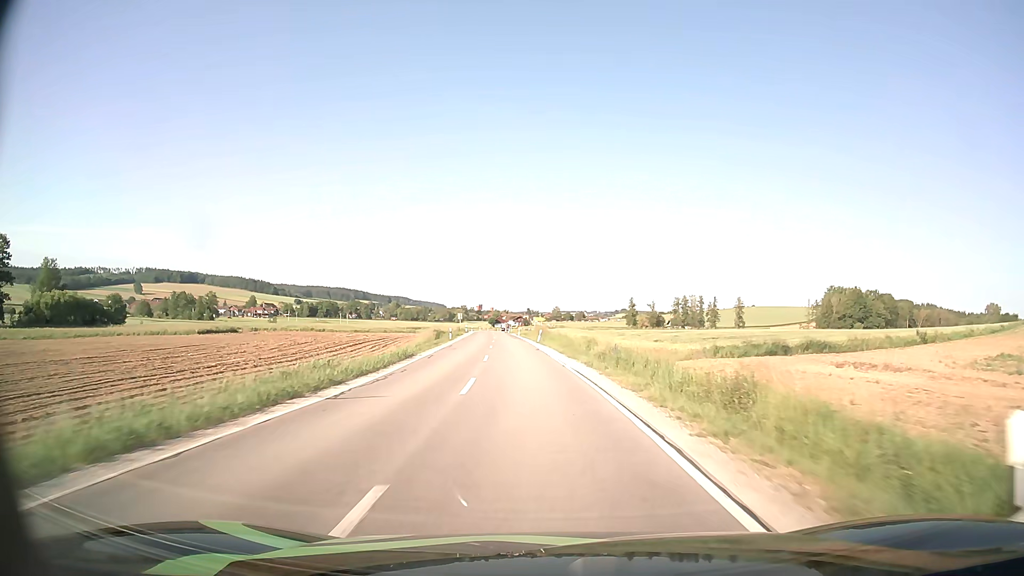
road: secondary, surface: asphalt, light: Day
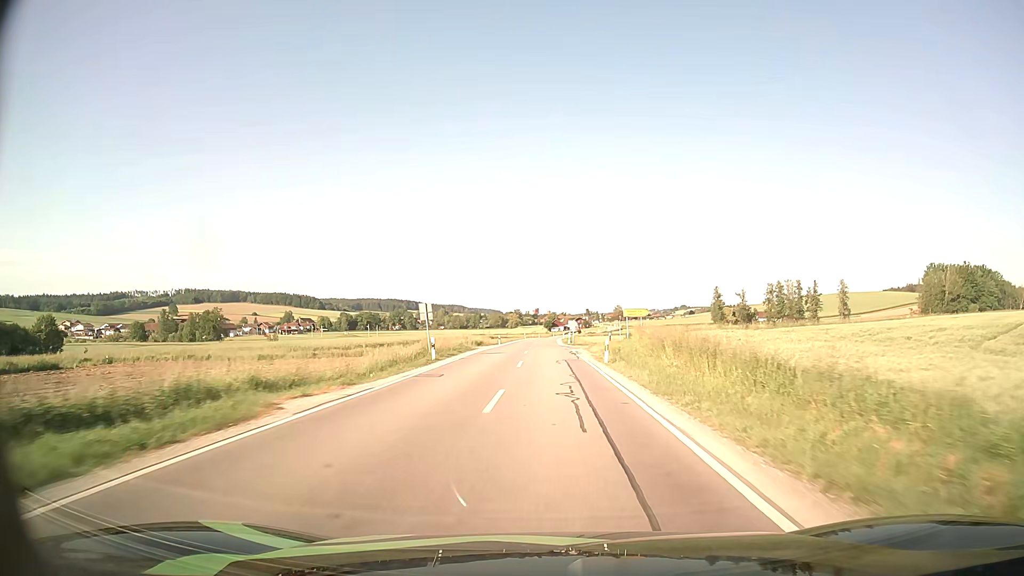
(-3.7, +62.4) m; -5°
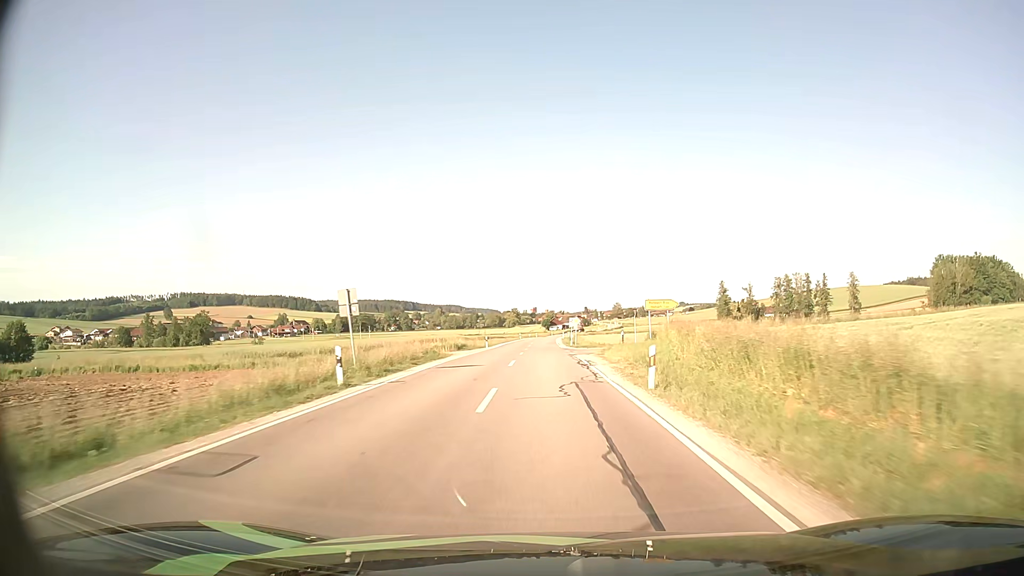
(0.0, +12.4) m; 0°
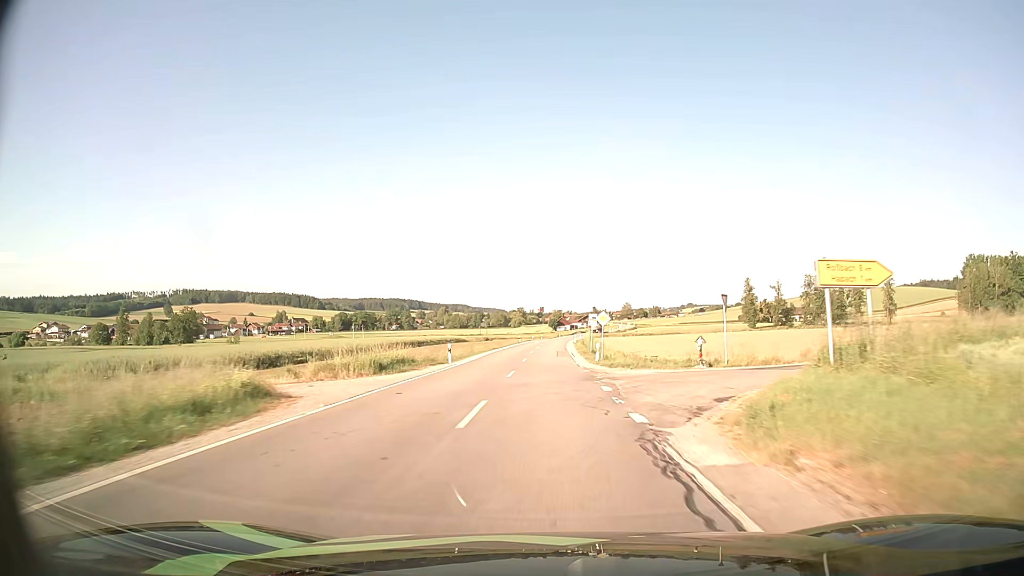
(-0.1, +24.7) m; -1°
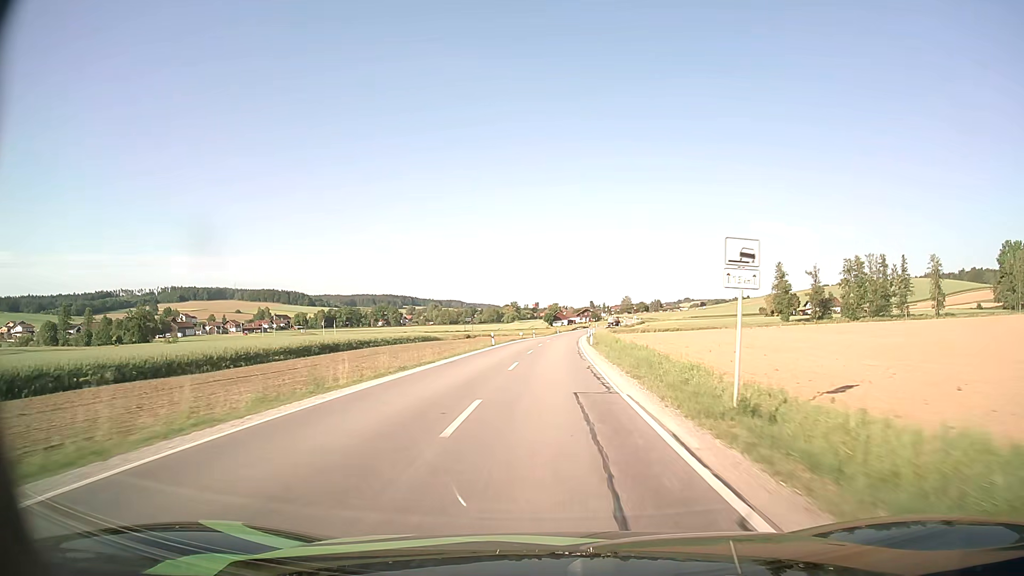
(0.0, +37.2) m; 0°
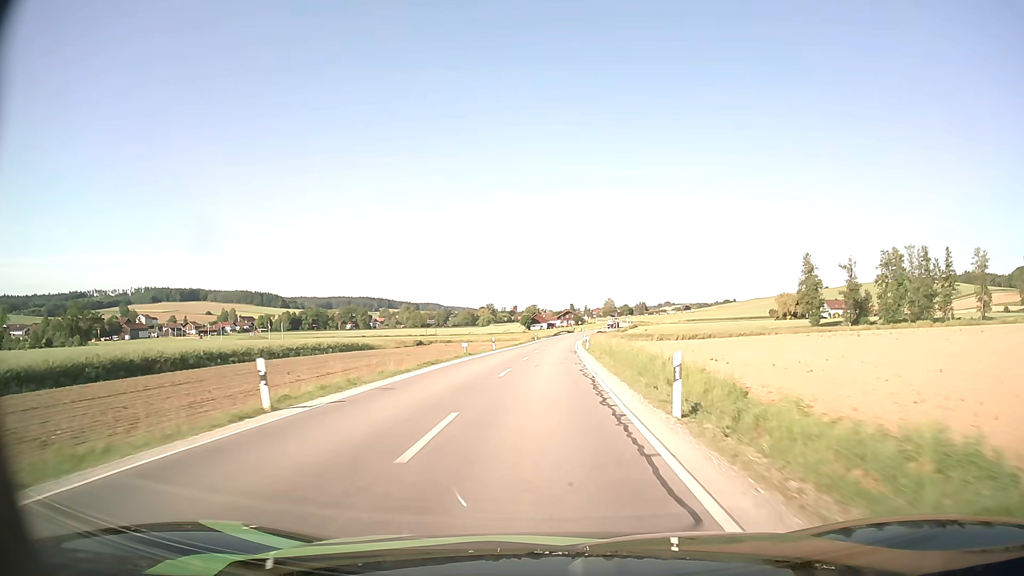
(+0.6, +37.0) m; +2°
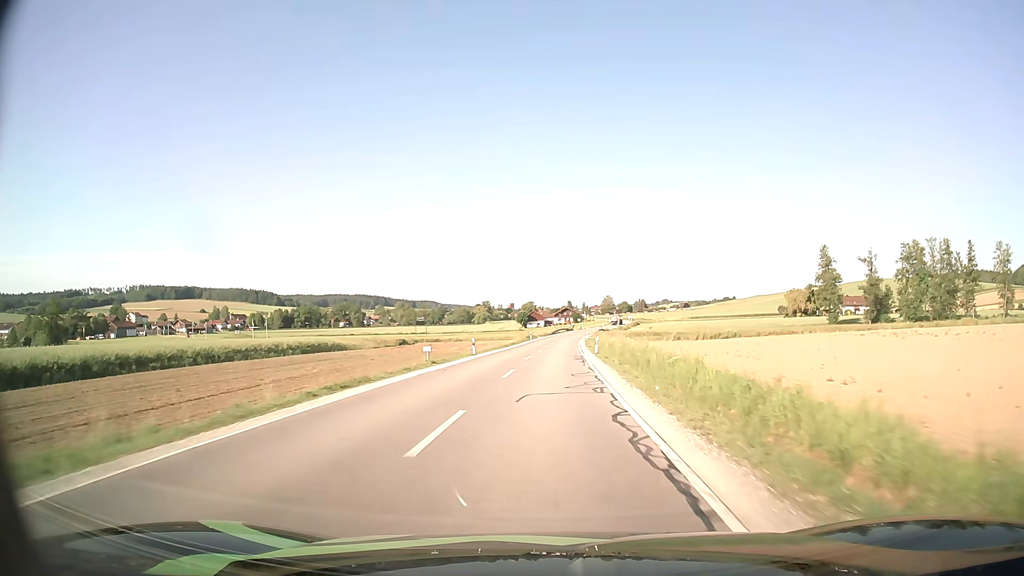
(0.0, +12.2) m; 0°
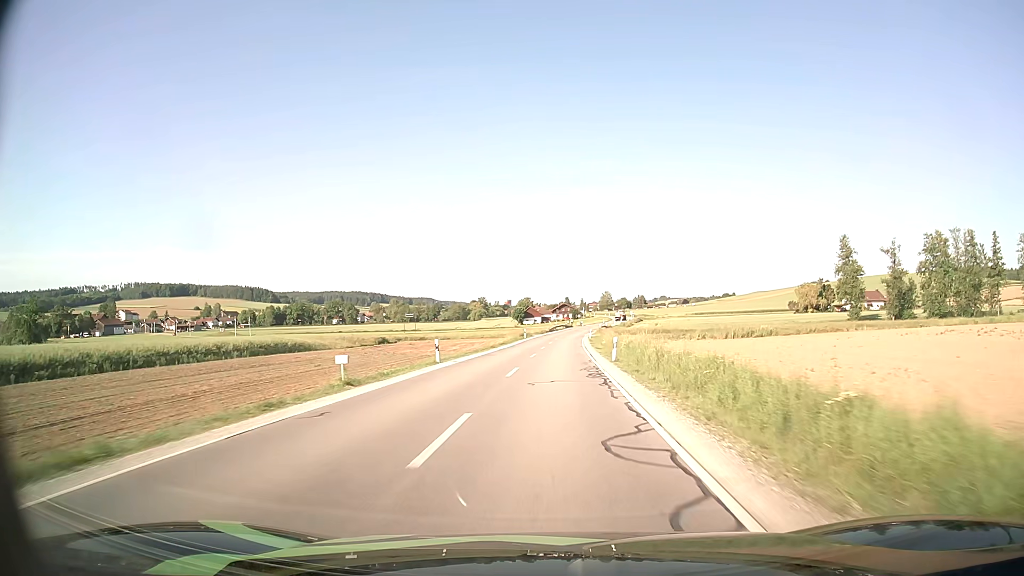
(0.0, +12.2) m; 0°
(0, +10) (0, +20) (0, +30) (+1, +40) (+1, +50) (+1, +60) (+2, +70) (+3, +80) (+3, +90) (+4, +100) m
